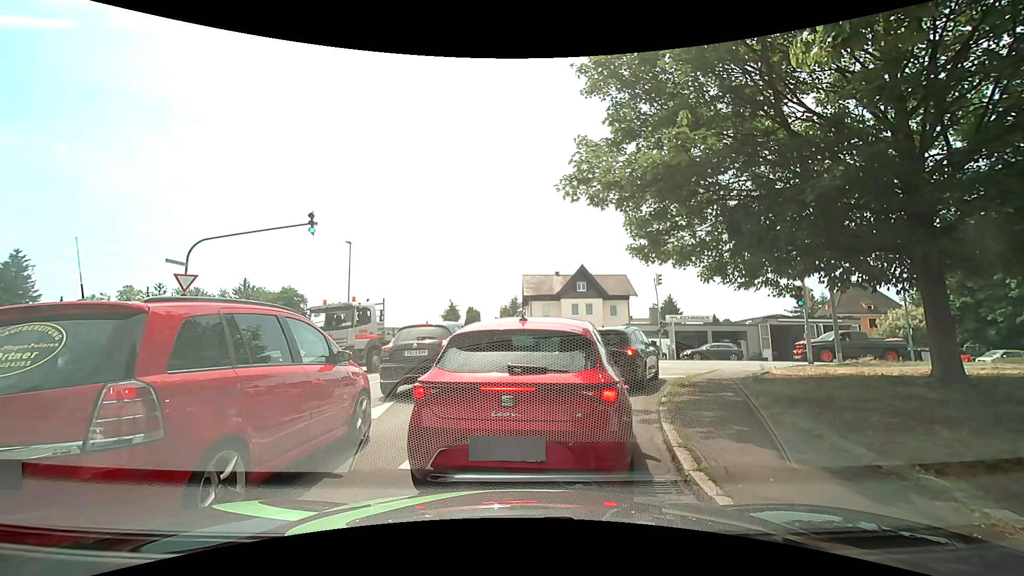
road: residential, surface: asphalt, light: Day
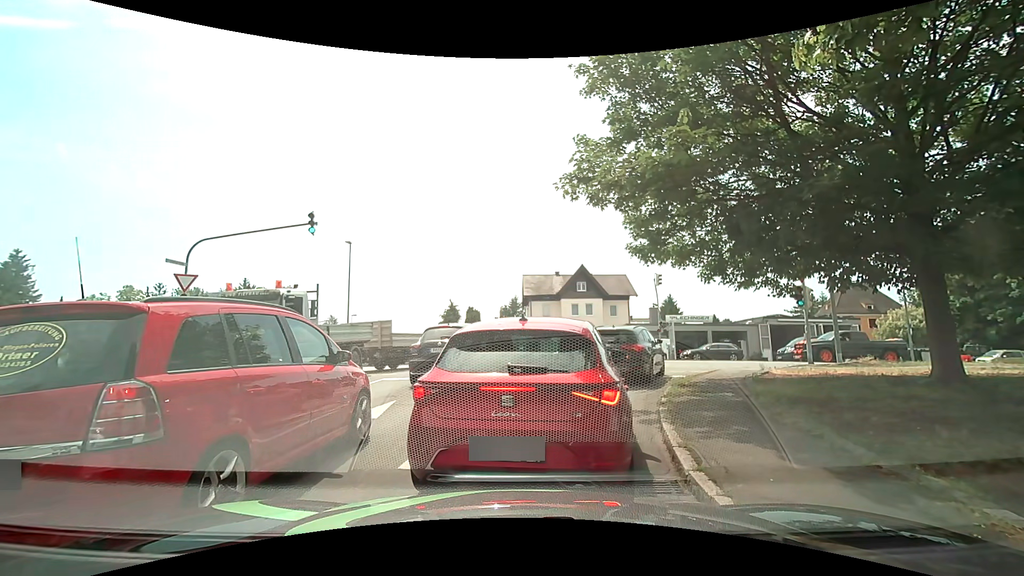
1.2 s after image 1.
(0.0, 0.0) m; 0°
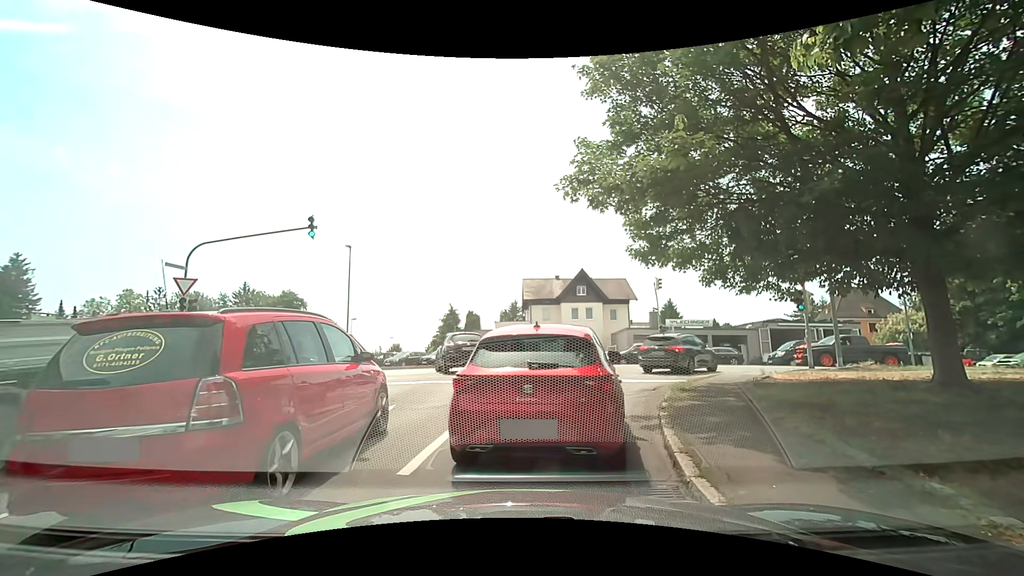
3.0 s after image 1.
(0.0, 0.0) m; 0°
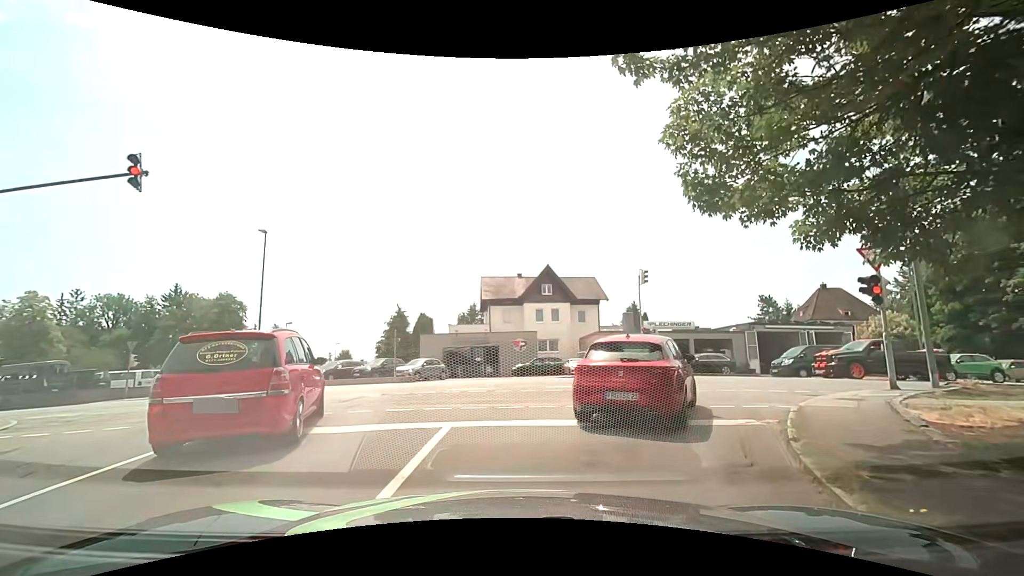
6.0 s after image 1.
(+0.3, +7.3) m; +7°
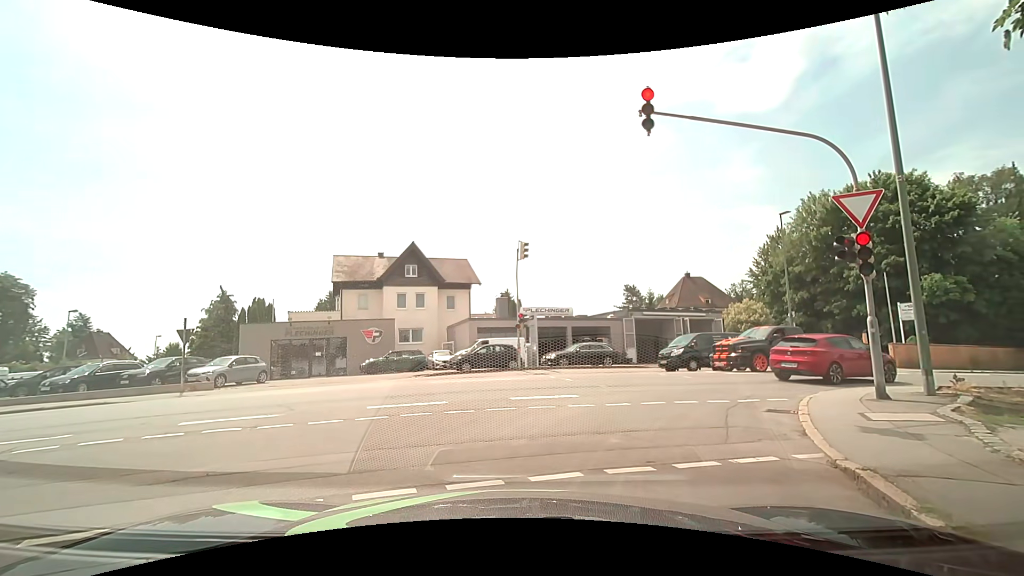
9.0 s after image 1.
(+0.5, +5.8) m; +10°
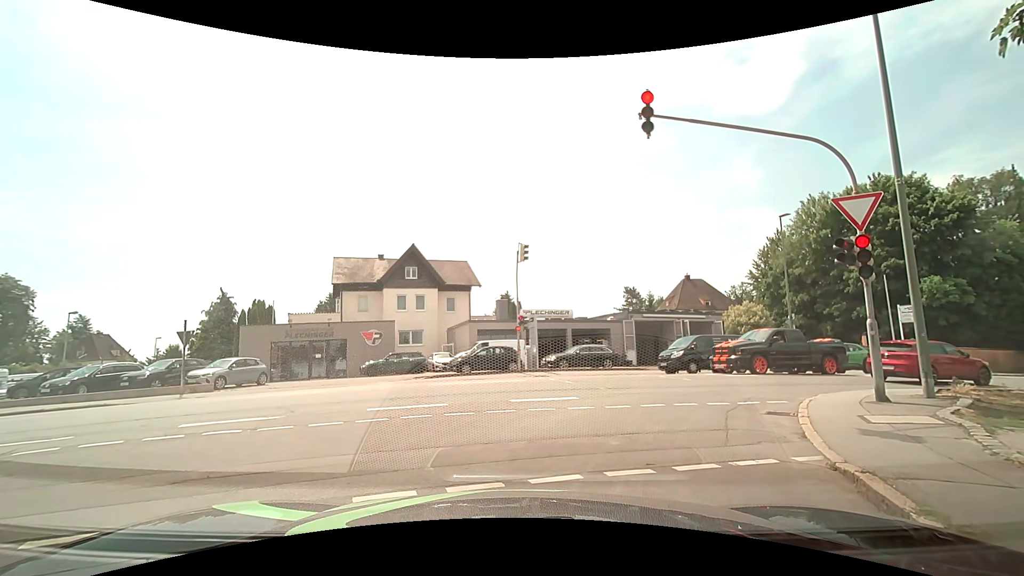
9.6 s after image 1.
(0.0, 0.0) m; 0°
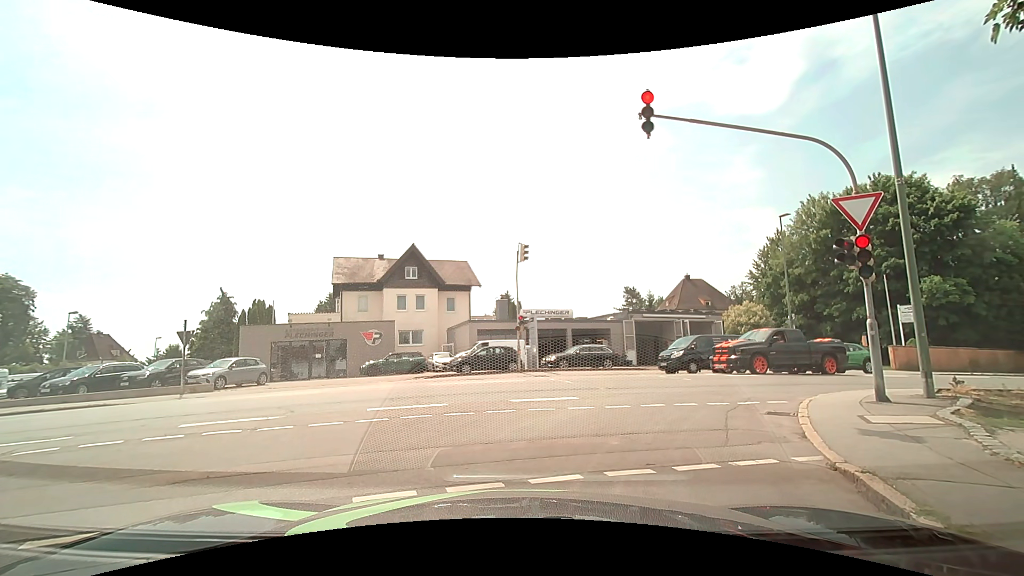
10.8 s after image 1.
(0.0, 0.0) m; 0°
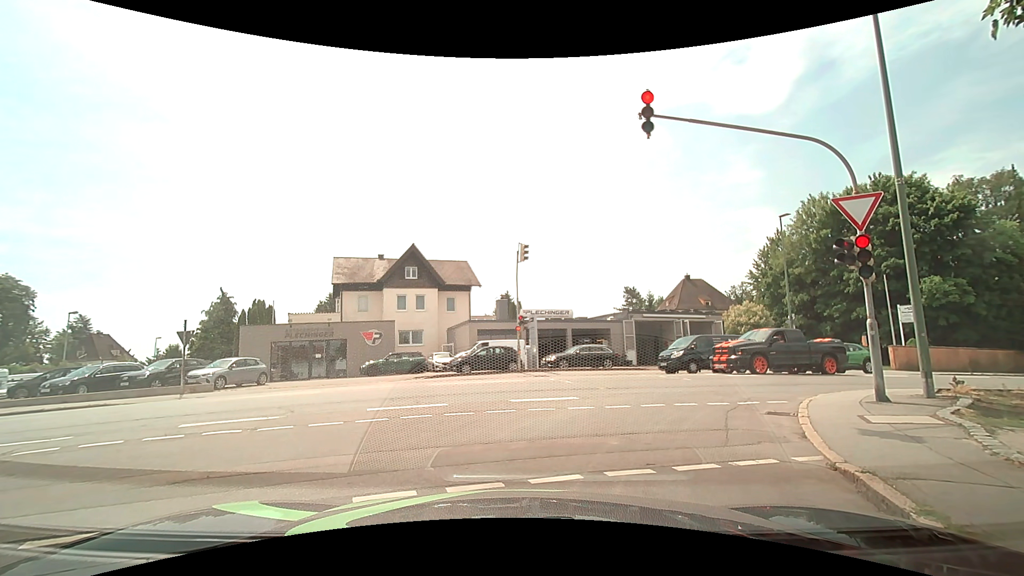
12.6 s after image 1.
(0.0, 0.0) m; 0°
